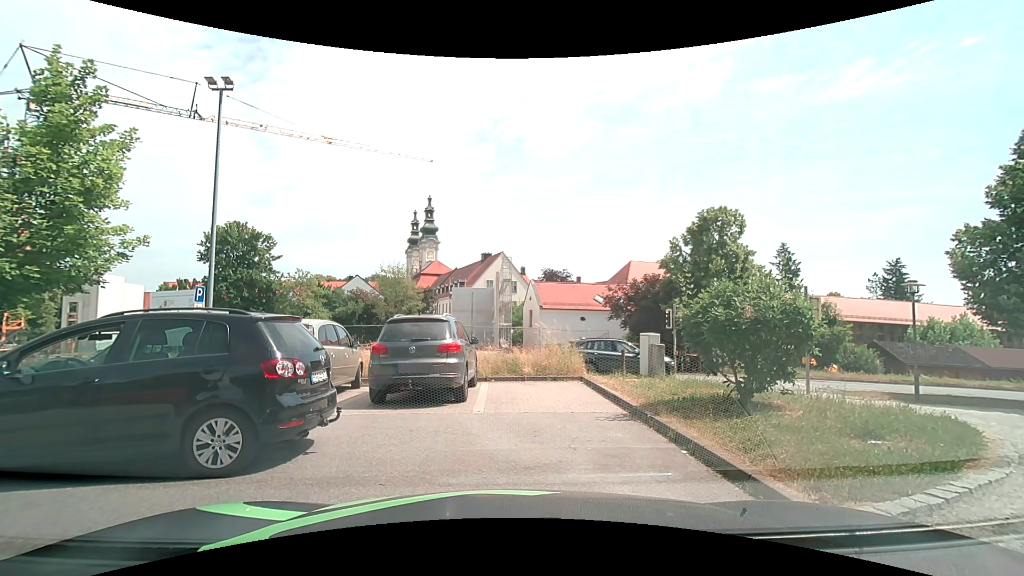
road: secondary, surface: asphalt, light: Day
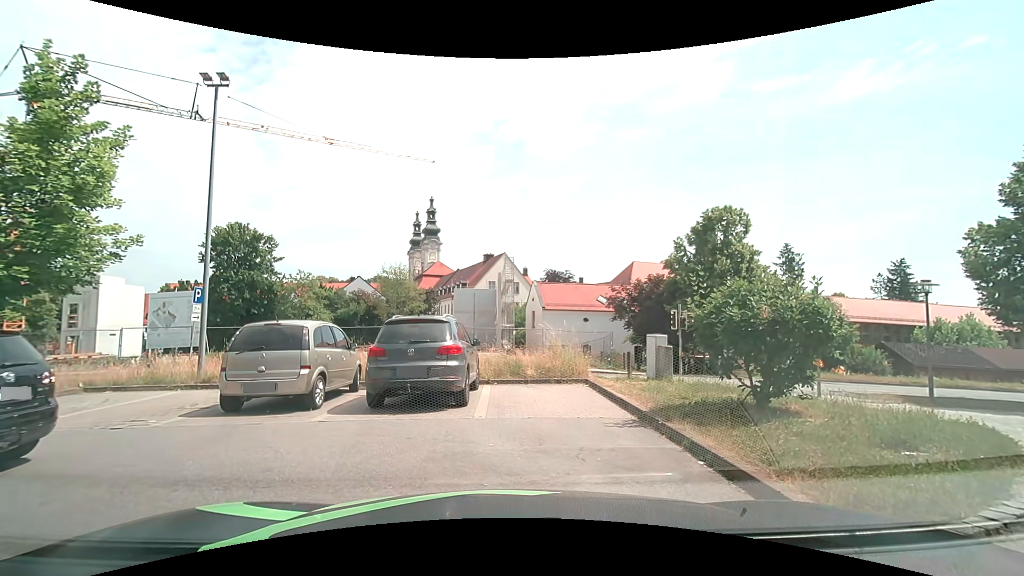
(0.0, +0.4) m; 0°
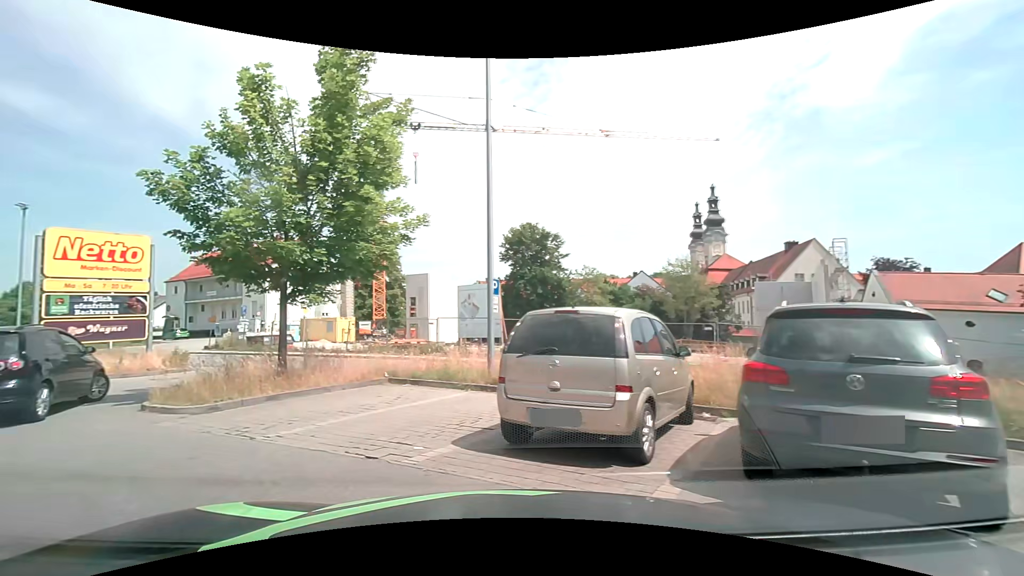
(-0.8, +4.5) m; -27°
